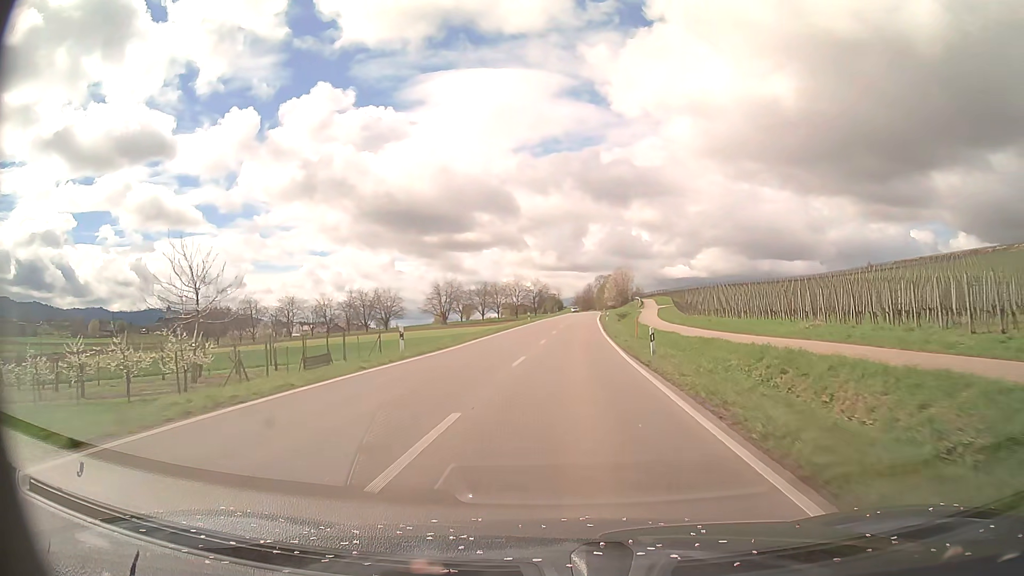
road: primary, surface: asphalt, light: Day
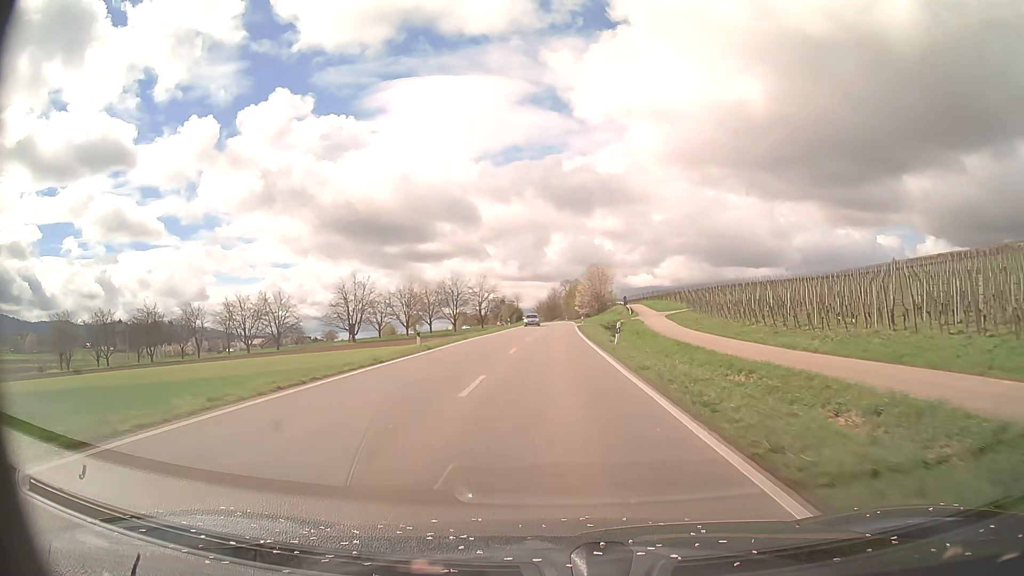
(+1.2, +42.0) m; +3°
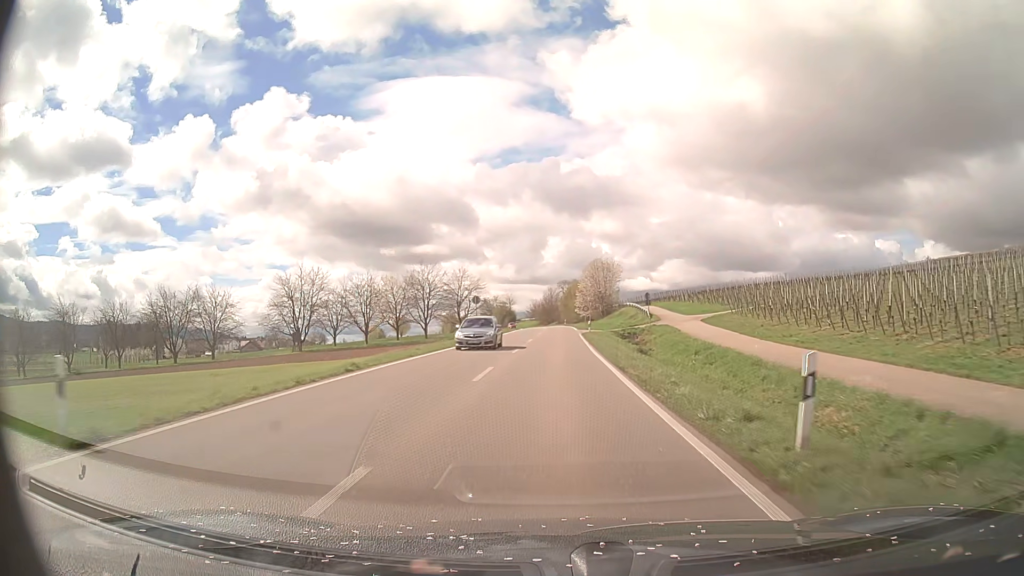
(+0.1, +20.9) m; 0°
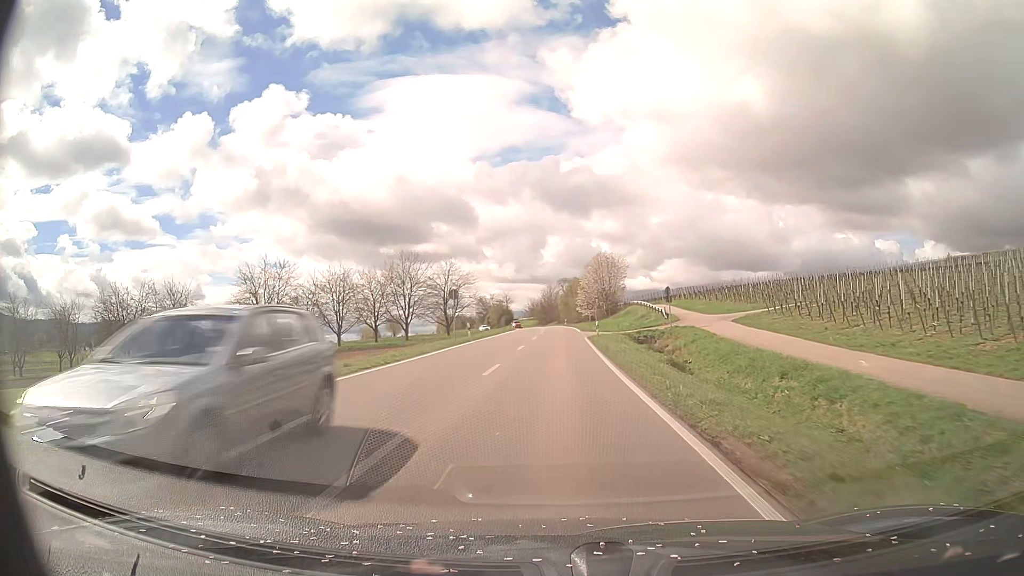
(0.0, +10.5) m; 0°
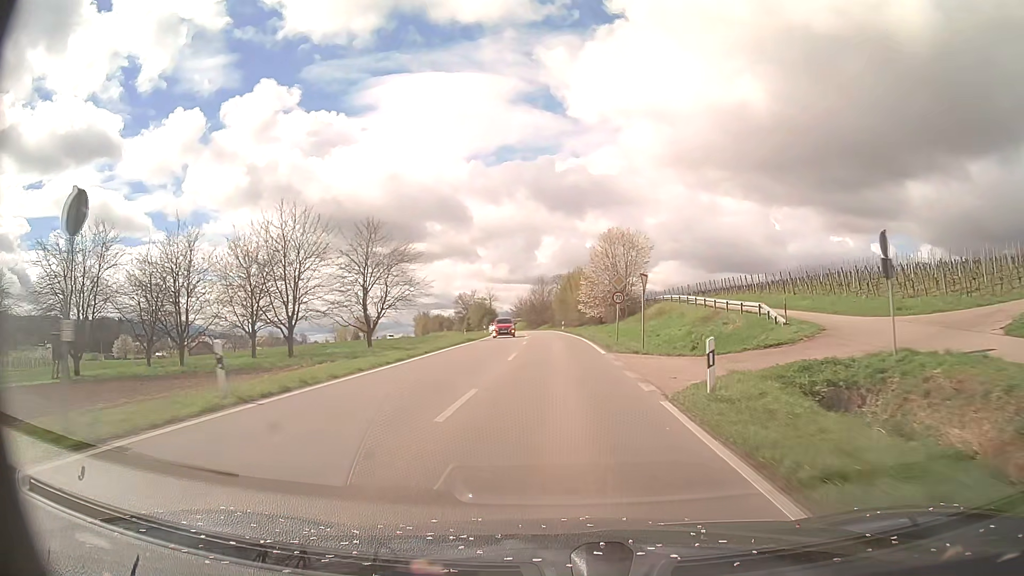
(0.0, +31.5) m; 0°
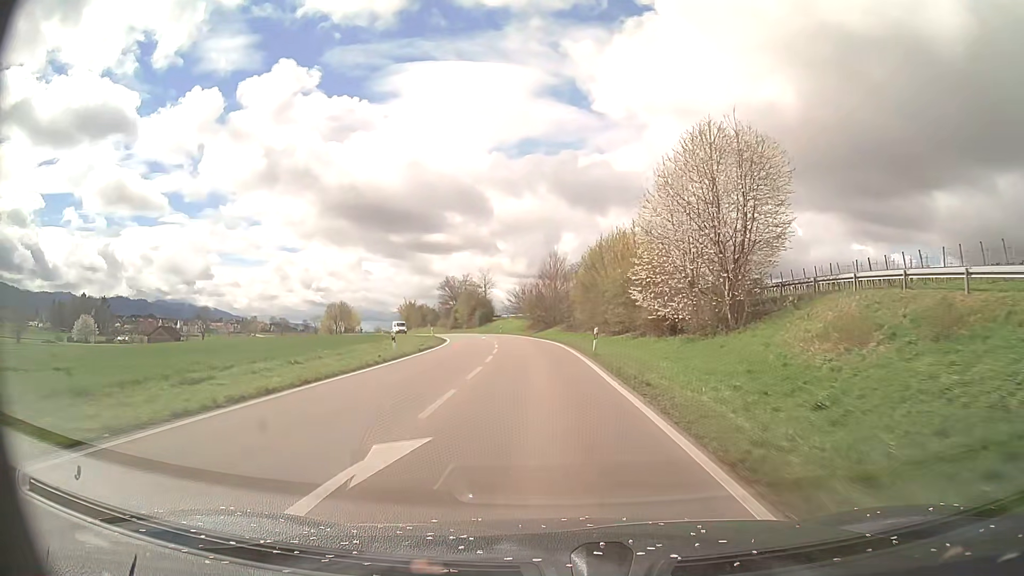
(-0.1, +42.1) m; -2°
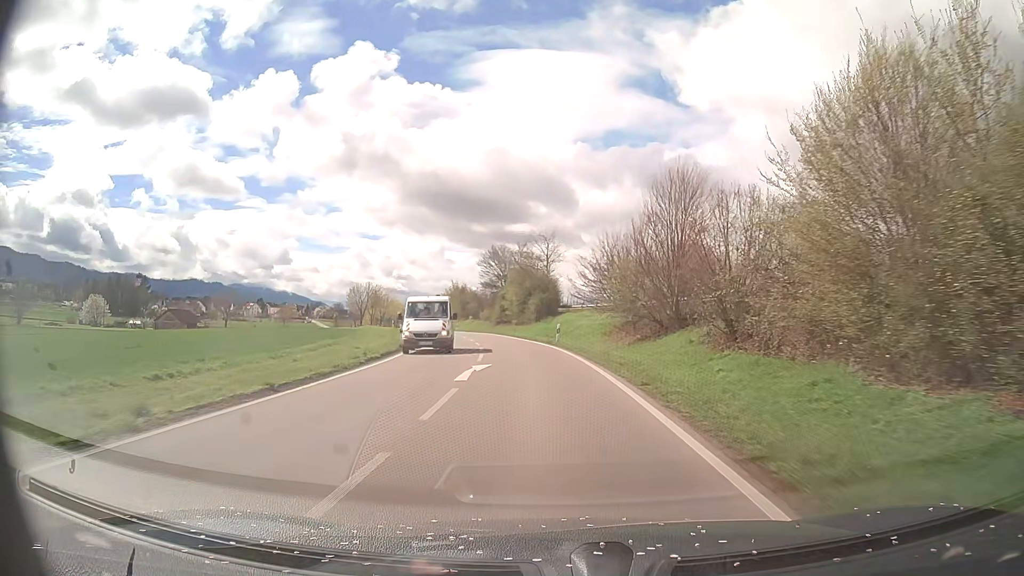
(-1.8, +42.4) m; -7°
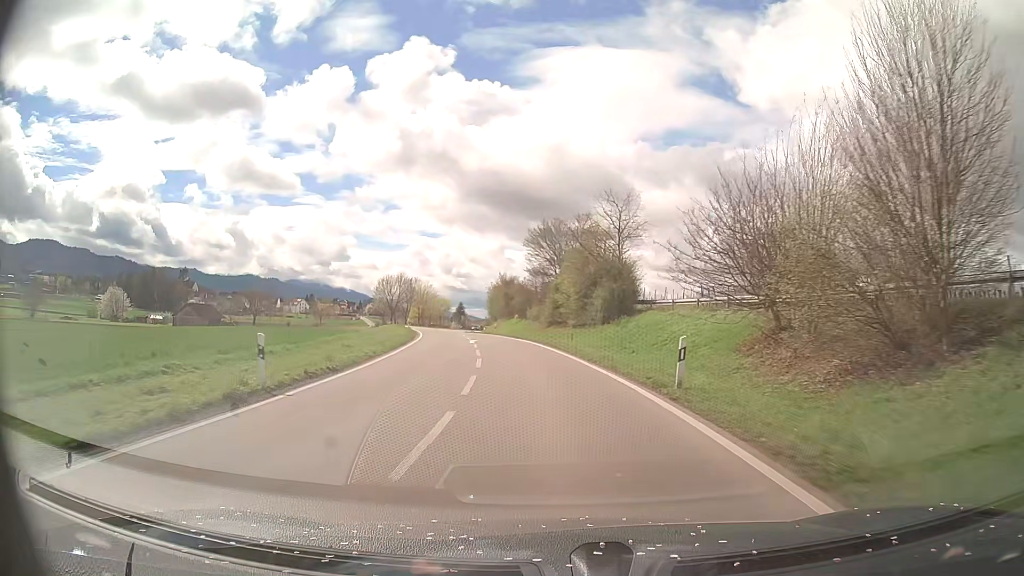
(-0.9, +21.3) m; -5°
(0, +10) (-1, +20) (-2, +30) (-4, +40) (-6, +50) (-8, +59) (-10, +69) (-12, +79) (-13, +89) (-15, +99) m
